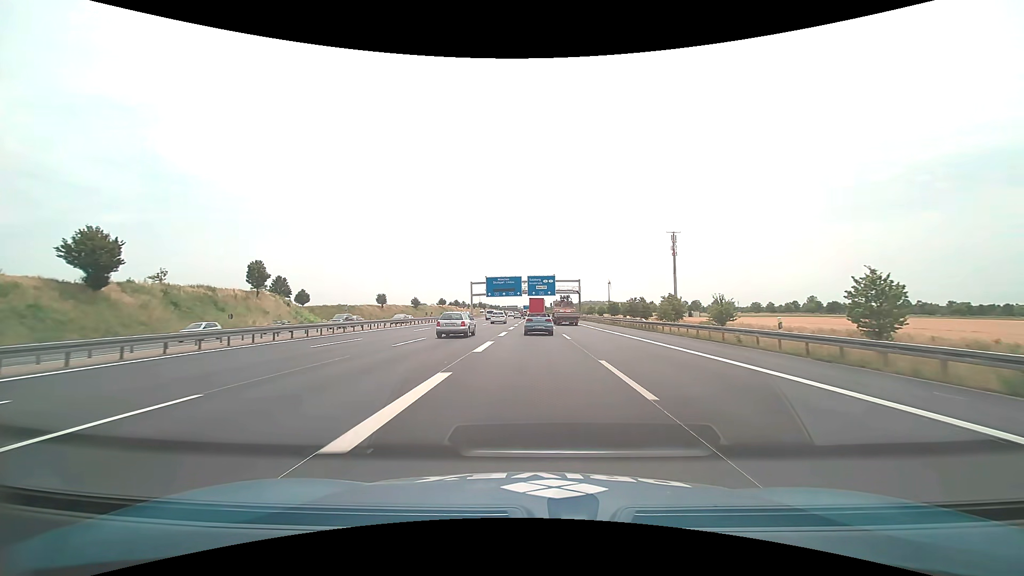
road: motorway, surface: asphalt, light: Day
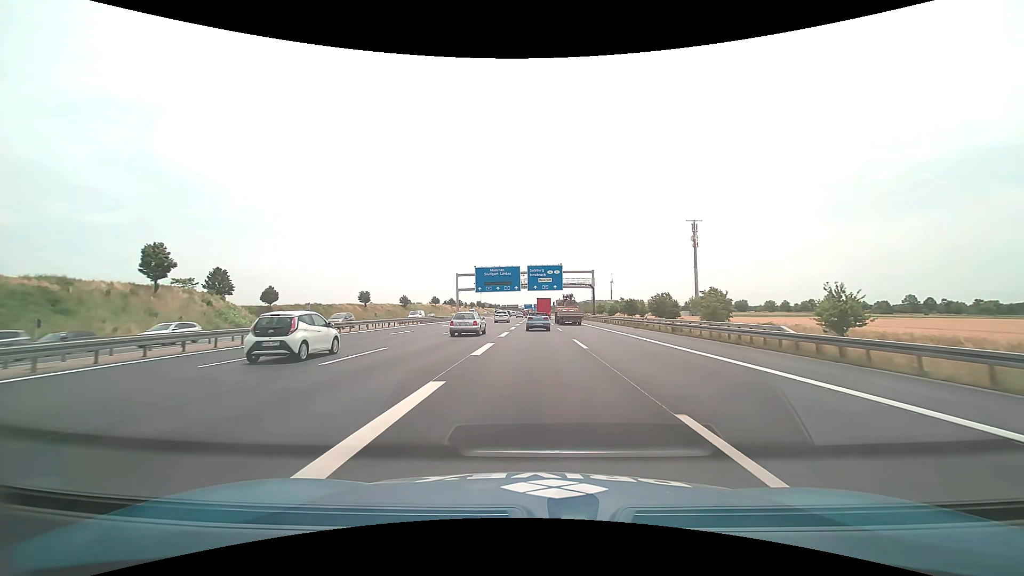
(0.0, +25.3) m; 0°
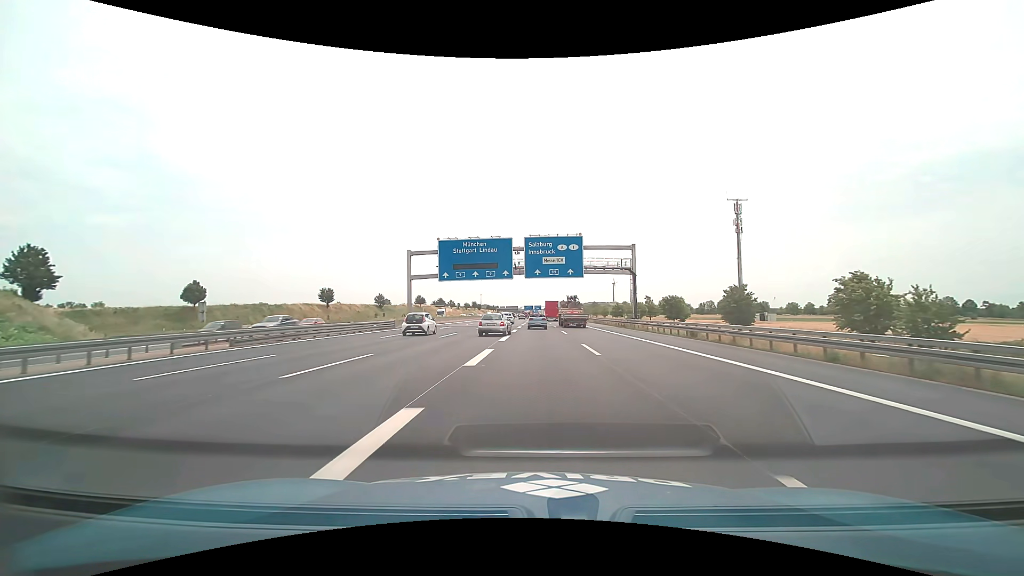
(0.0, +38.6) m; 0°
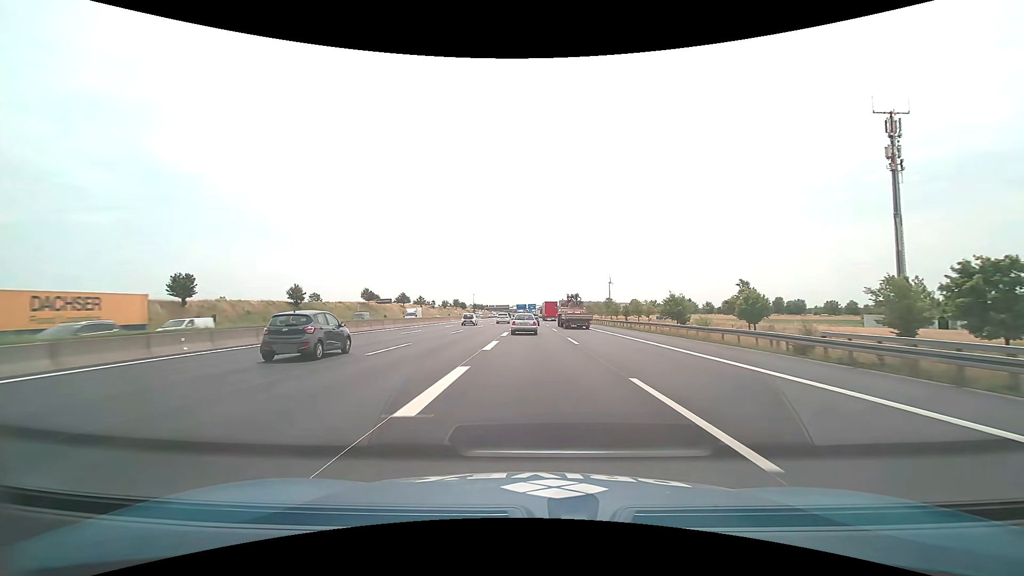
(+0.2, +66.4) m; 0°
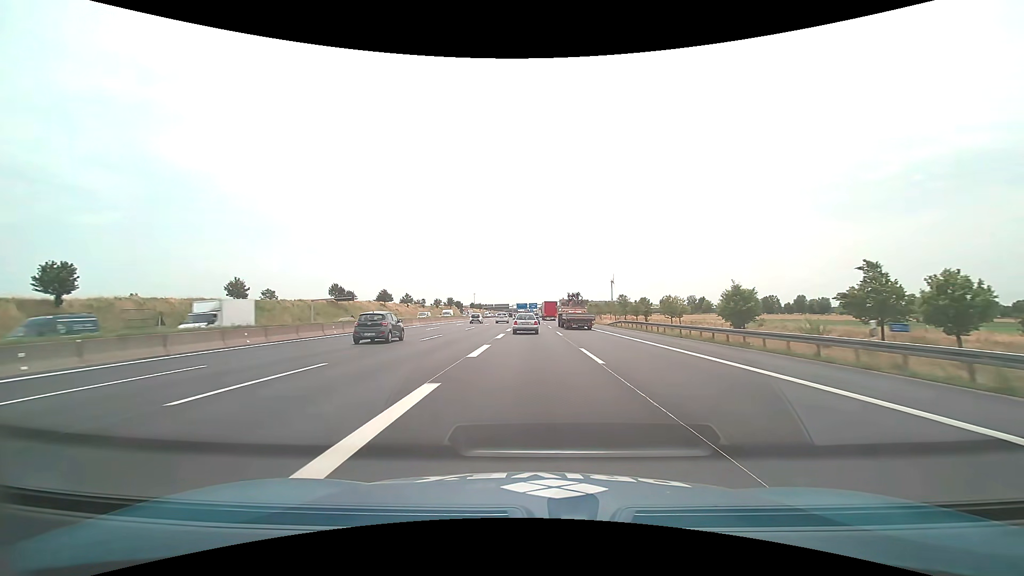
(+0.1, +27.2) m; 0°
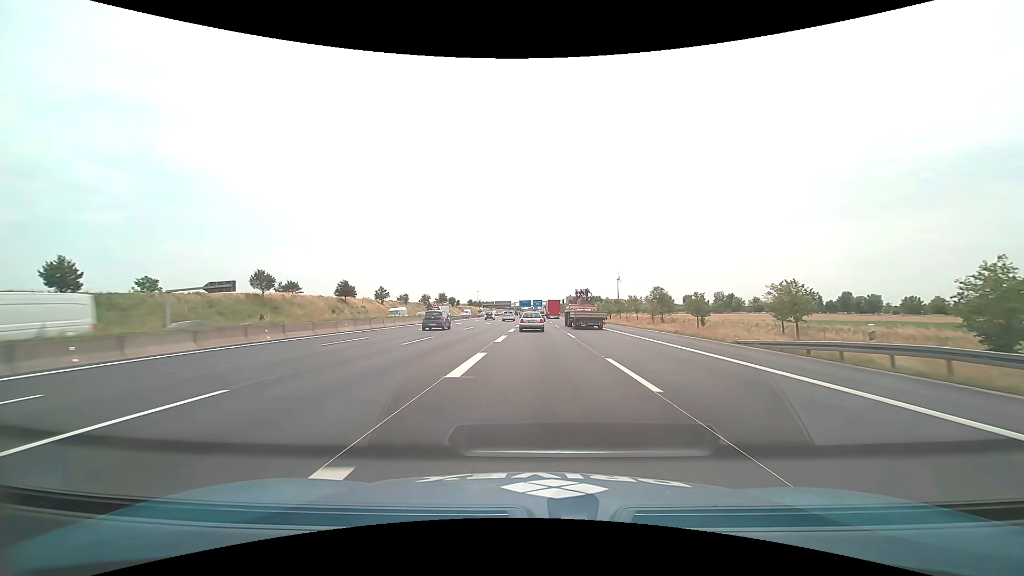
(-0.4, +41.2) m; -1°
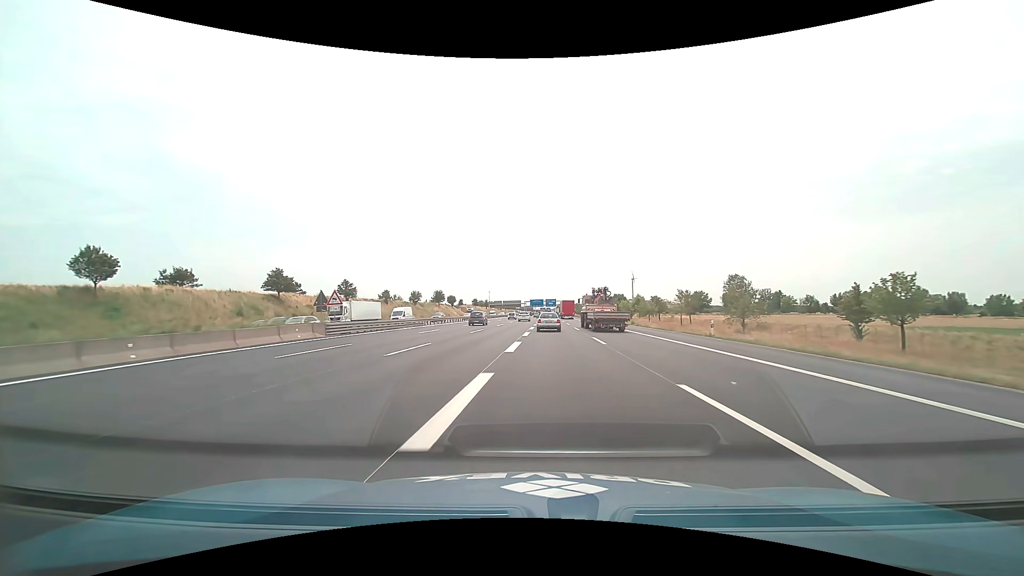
(-0.2, +41.3) m; -1°
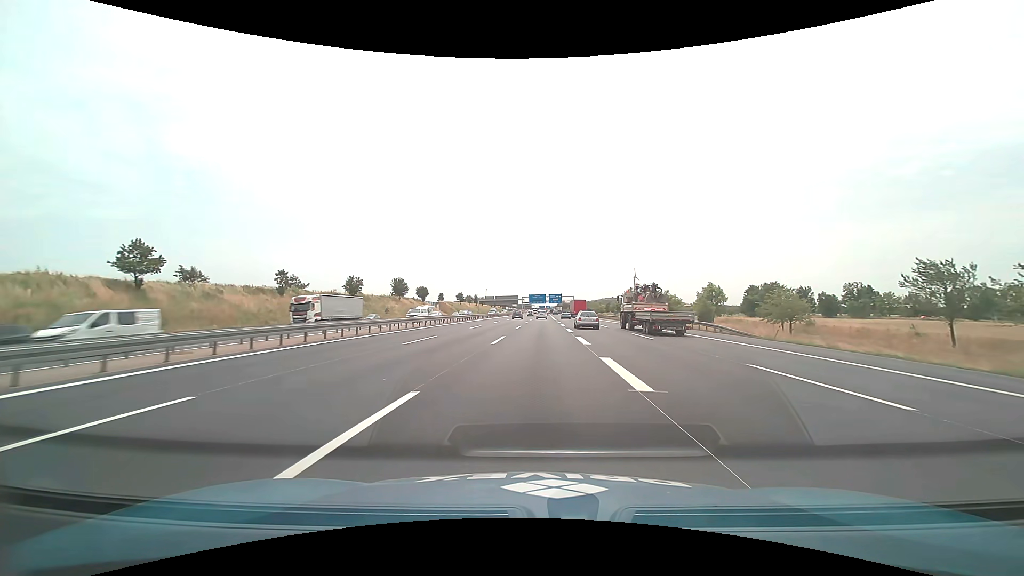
(-1.5, +68.0) m; 0°
(0, +10) (0, +20) (0, +30) (0, +40) (0, +50) (+1, +60) (+1, +70) (+1, +80) (+2, +90) (+2, +100) m
